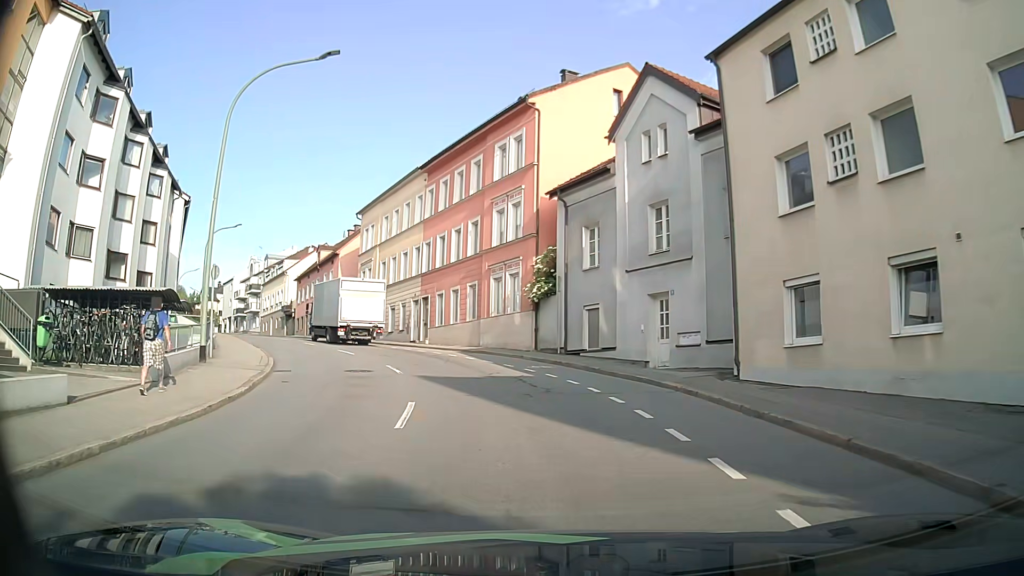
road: tertiary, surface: asphalt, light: Day
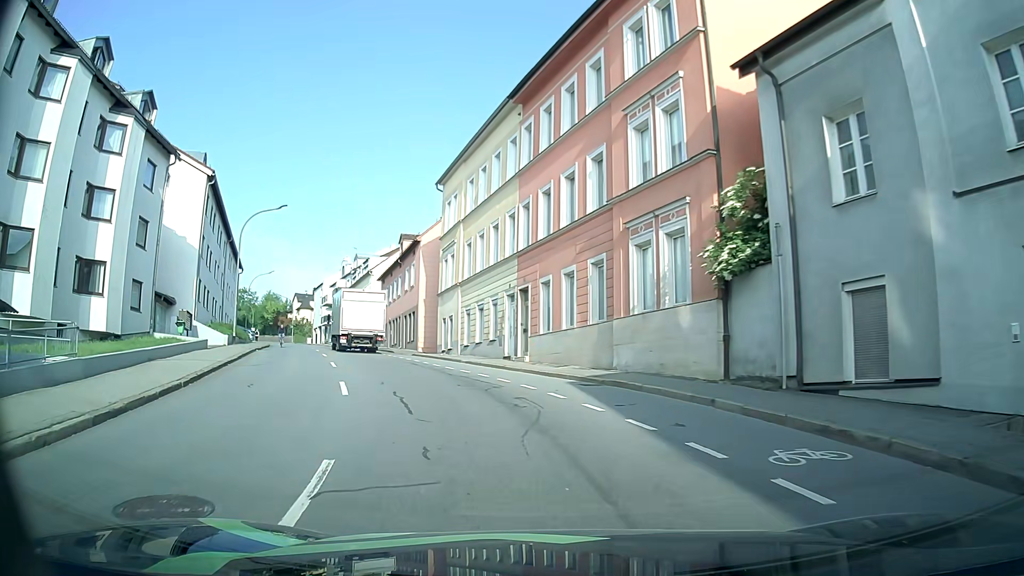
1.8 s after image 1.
(-1.2, +14.5) m; -11°
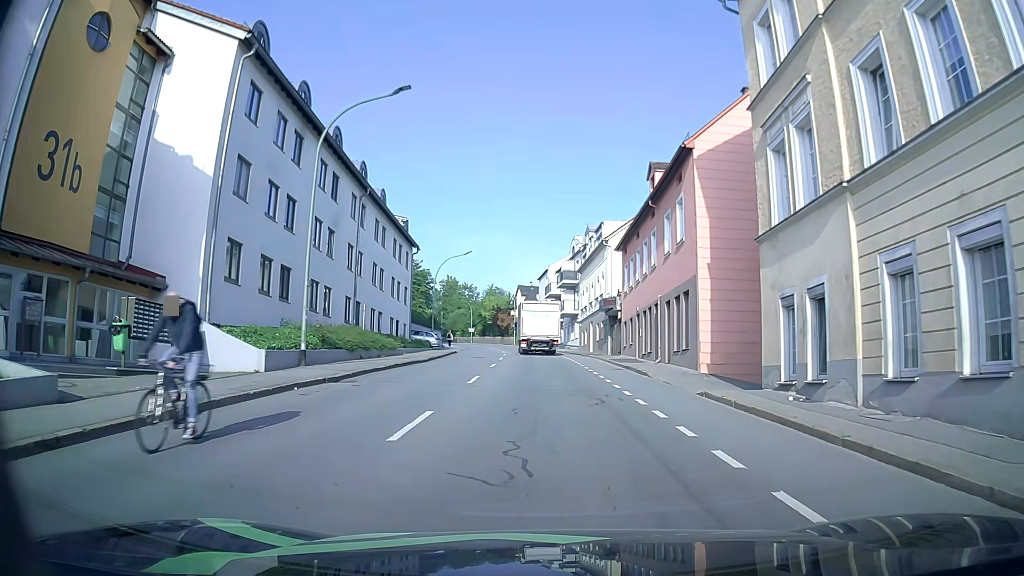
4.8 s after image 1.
(-4.6, +23.0) m; -20°
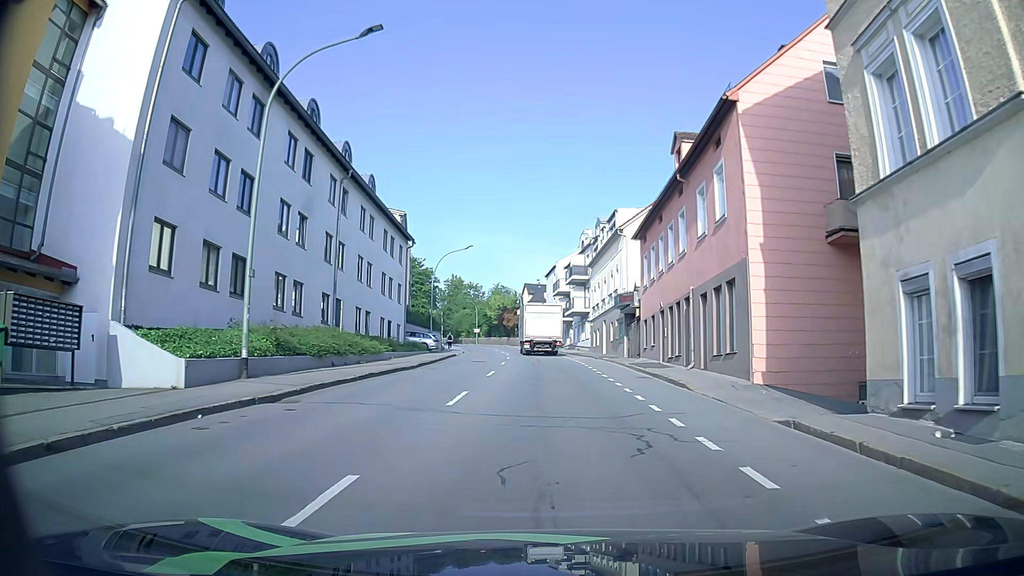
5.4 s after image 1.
(0.0, +4.9) m; 0°
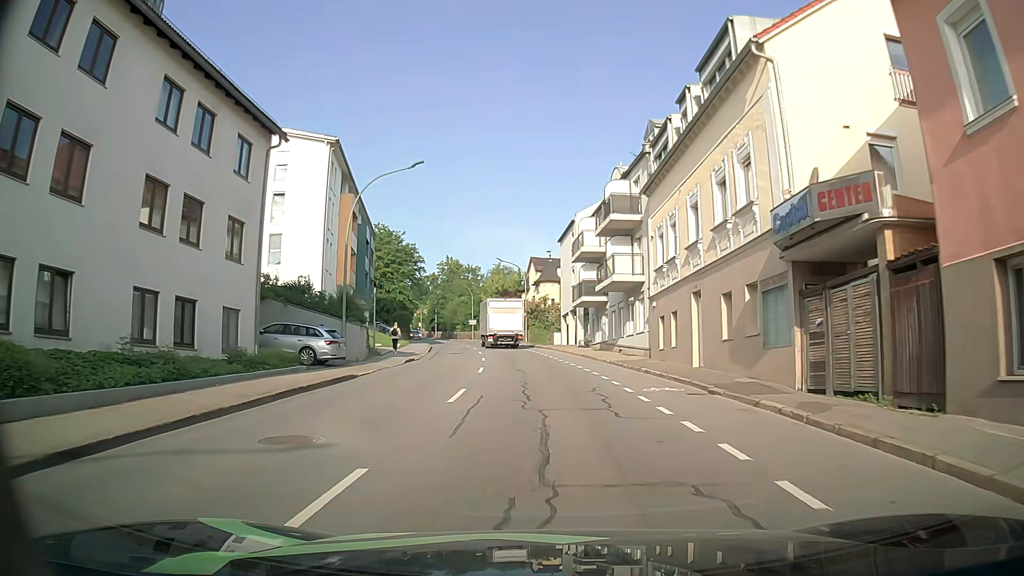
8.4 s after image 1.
(-0.5, +27.2) m; -2°
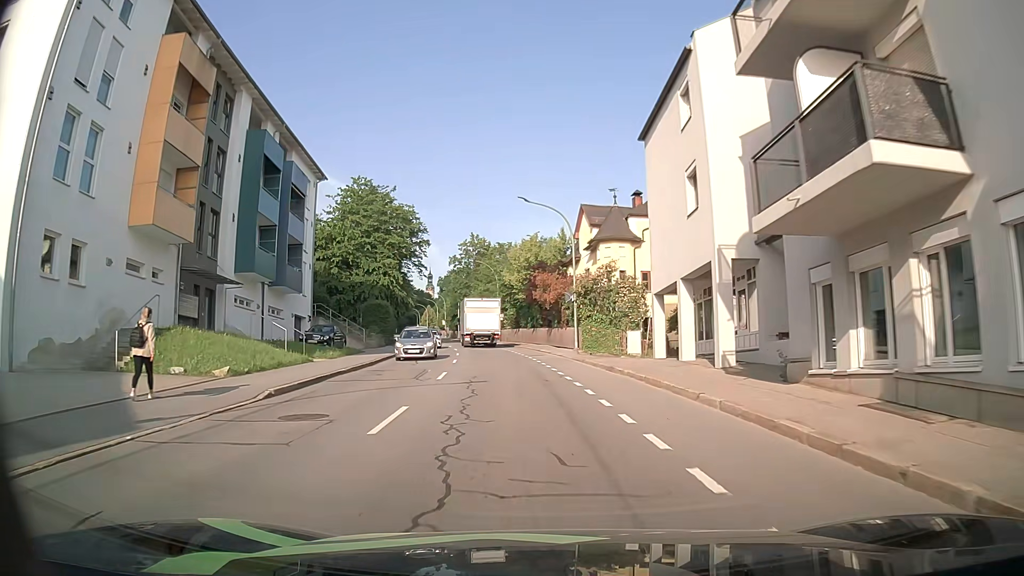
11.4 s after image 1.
(-1.0, +31.5) m; -5°
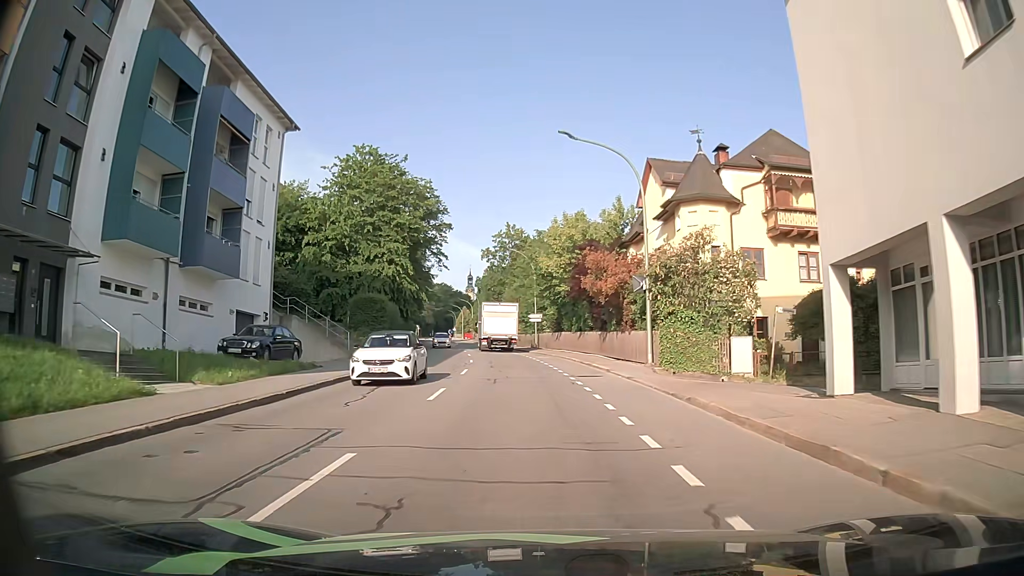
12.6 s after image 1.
(-0.3, +13.5) m; -3°
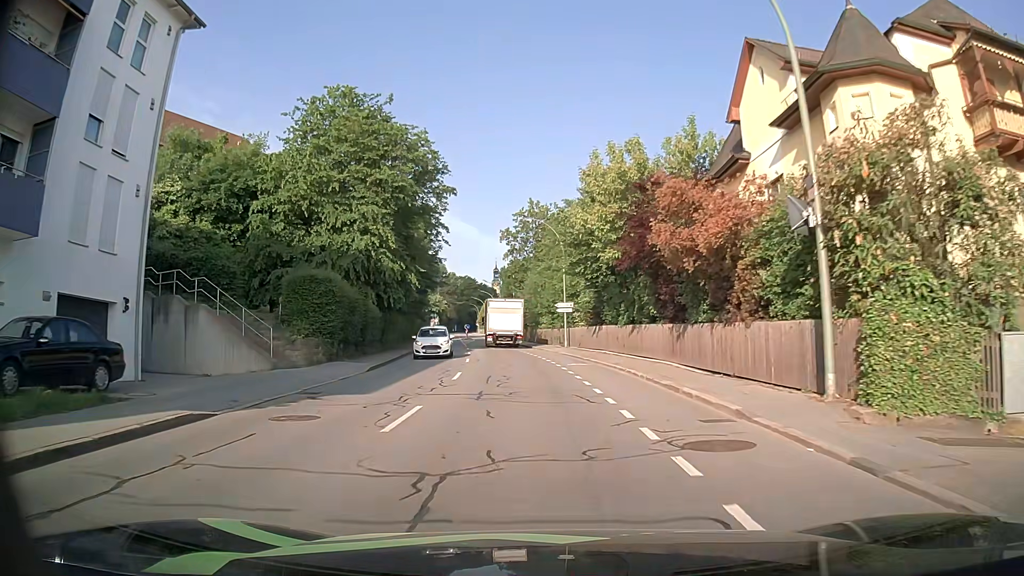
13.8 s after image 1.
(-0.3, +13.8) m; -2°
(0, +10) (-1, +20) (-2, +30) (-3, +40) (-4, +50) (-5, +60) (-6, +70) (-8, +80) (-9, +90) (-10, +99) m
